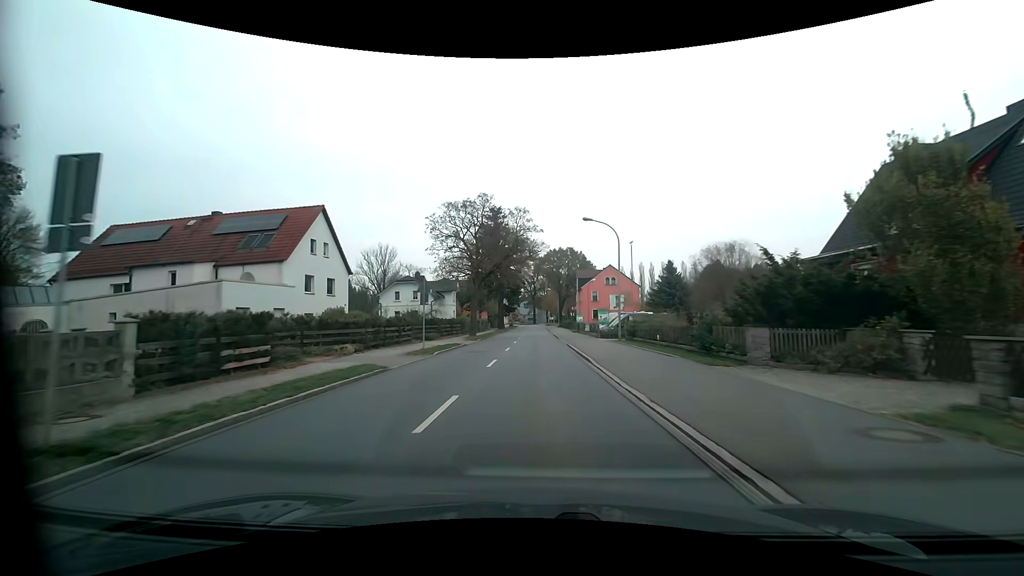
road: primary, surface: asphalt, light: Day
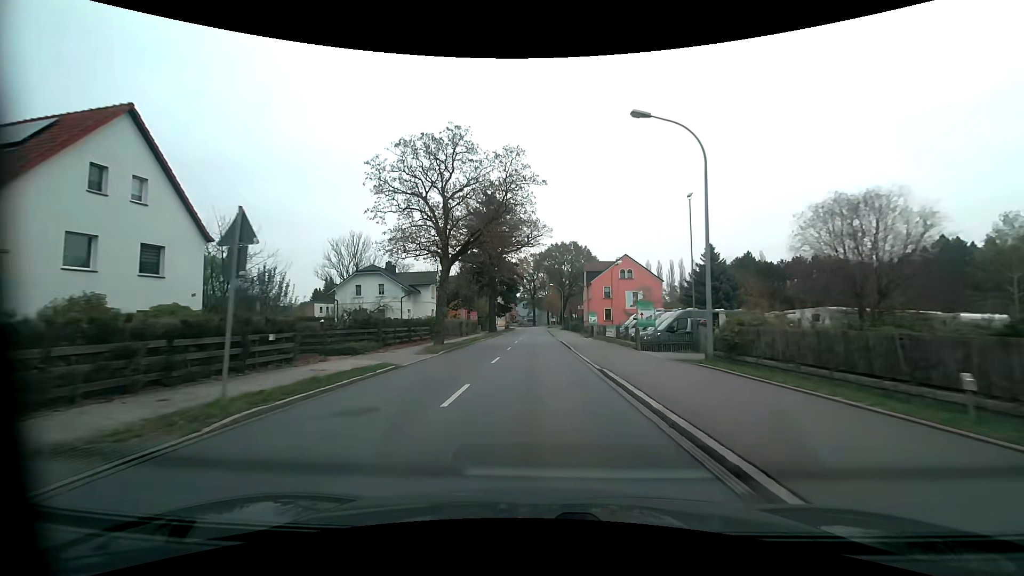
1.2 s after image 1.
(0.0, +16.1) m; 0°
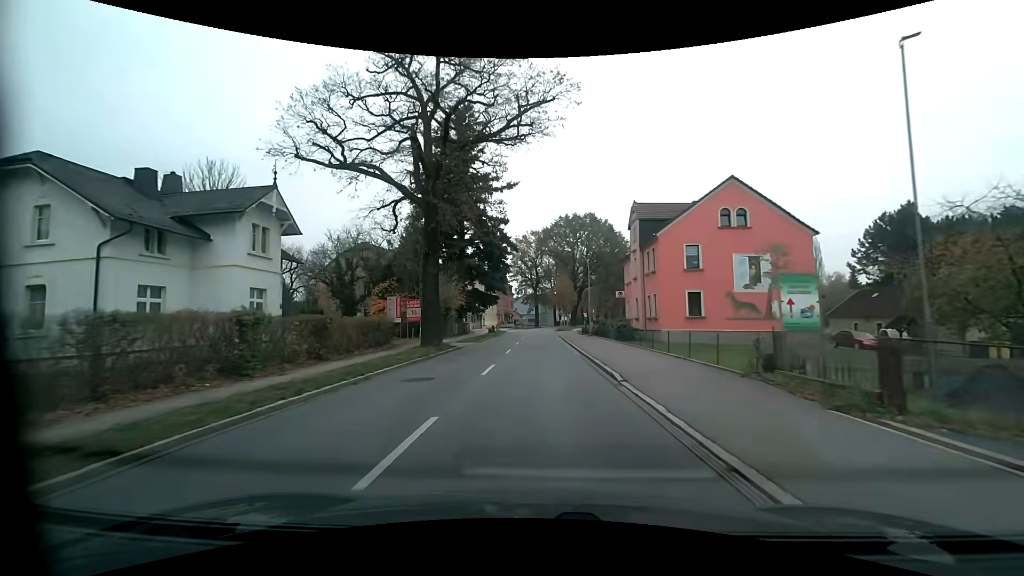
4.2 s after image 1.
(0.0, +40.2) m; 0°
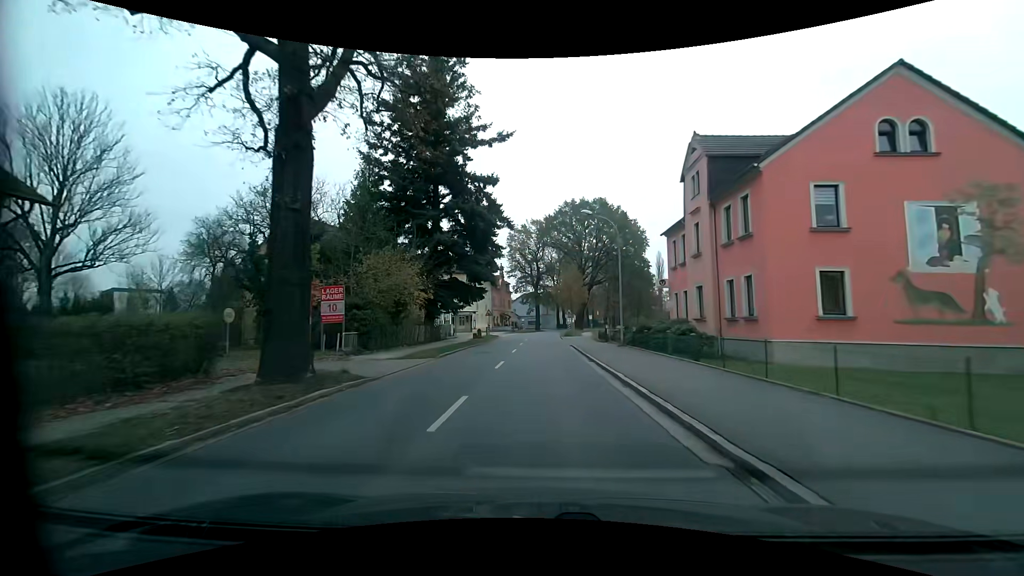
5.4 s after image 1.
(0.0, +16.0) m; 0°
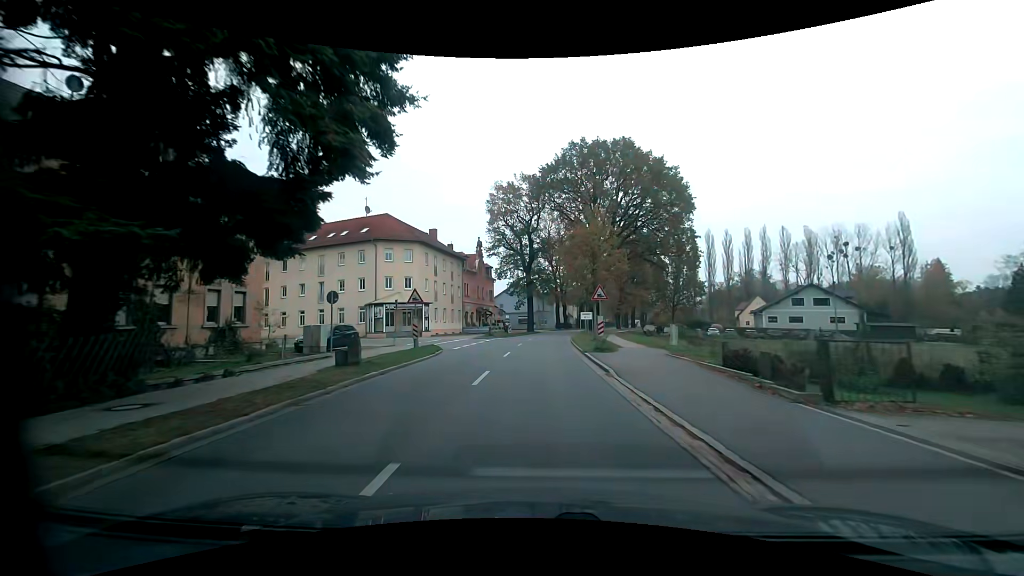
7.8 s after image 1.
(+0.1, +31.6) m; +1°
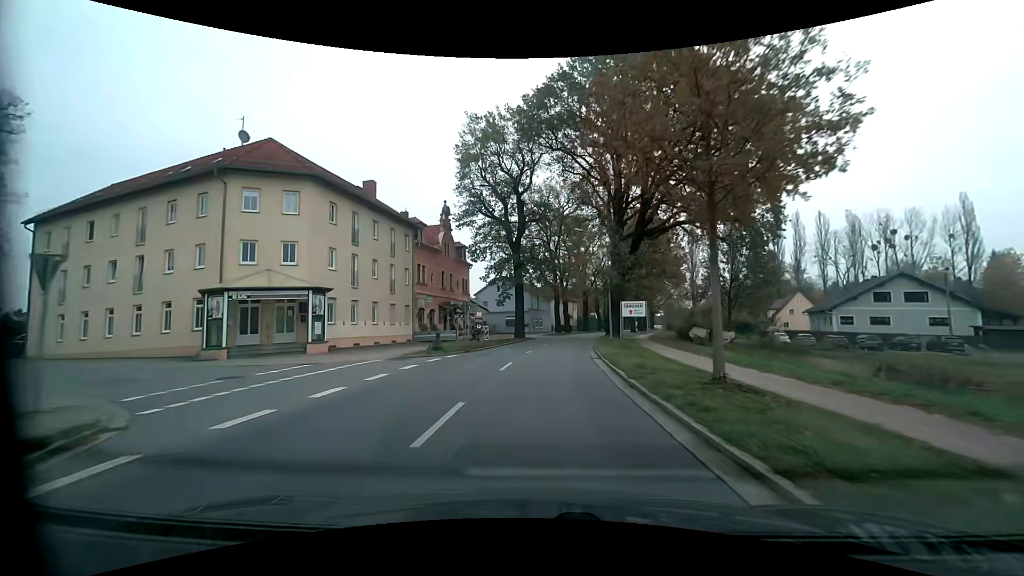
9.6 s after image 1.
(+0.1, +23.5) m; +1°
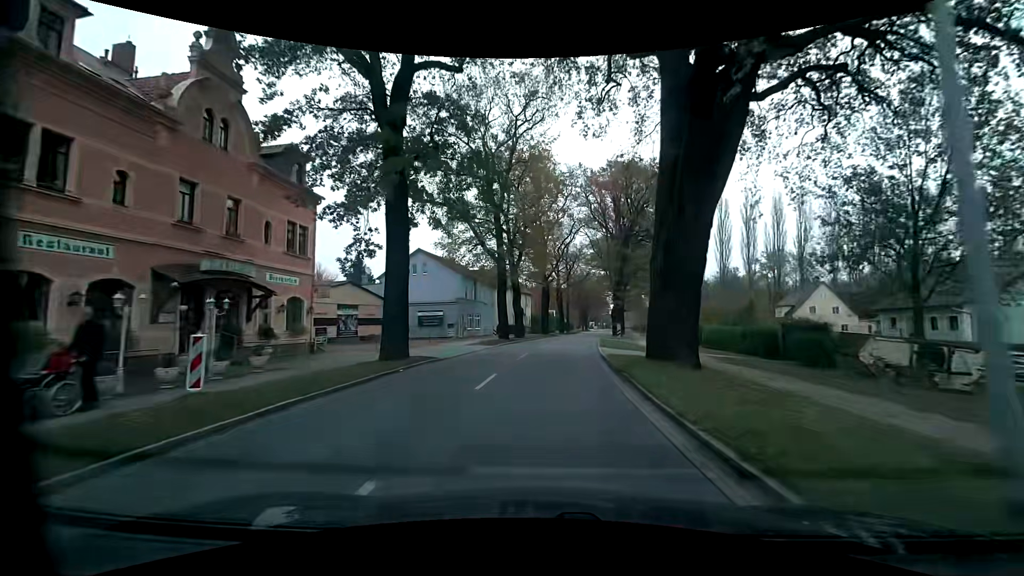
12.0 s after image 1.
(+1.3, +31.0) m; +5°
